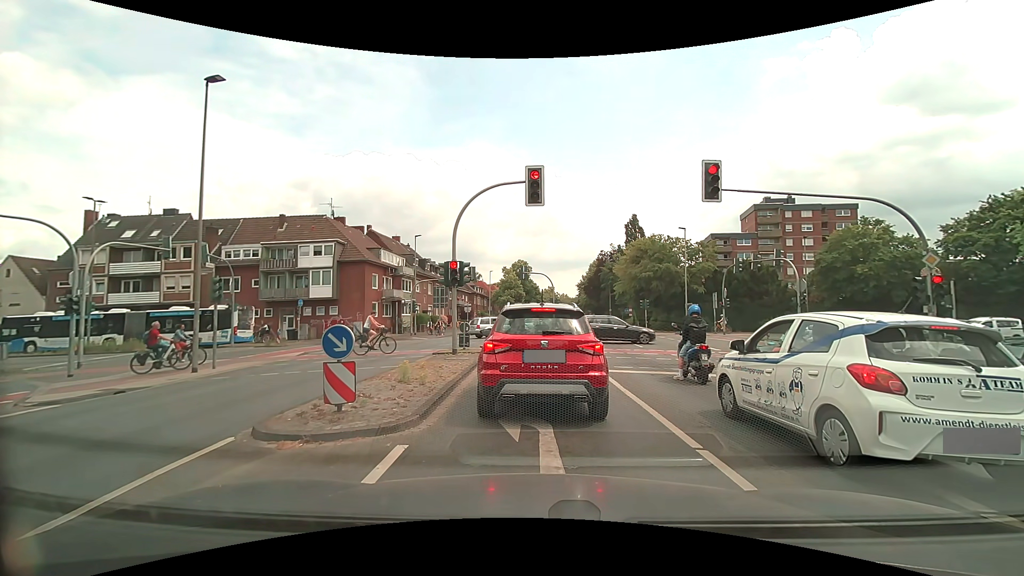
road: secondary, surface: asphalt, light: Day
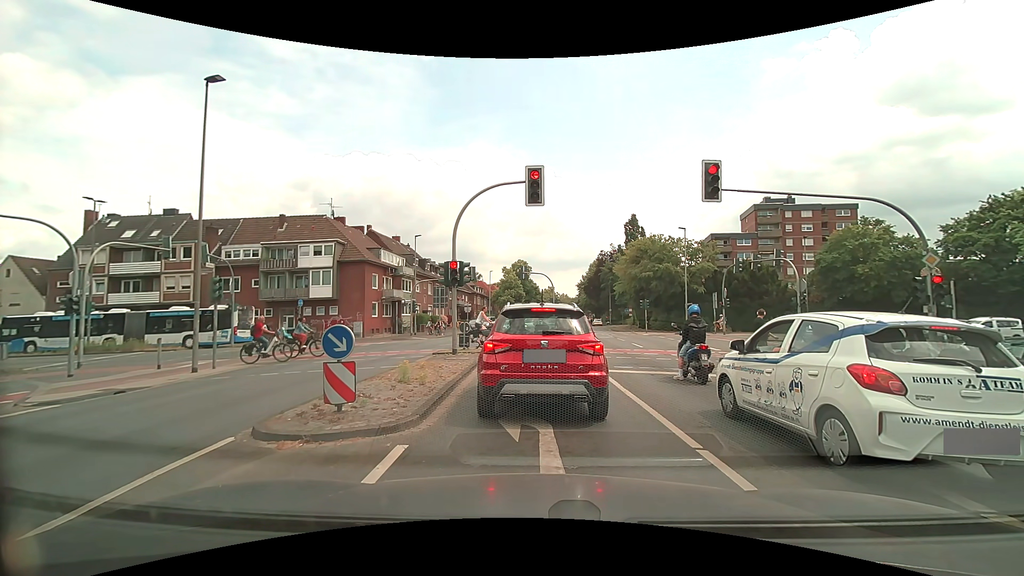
(0.0, 0.0) m; 0°
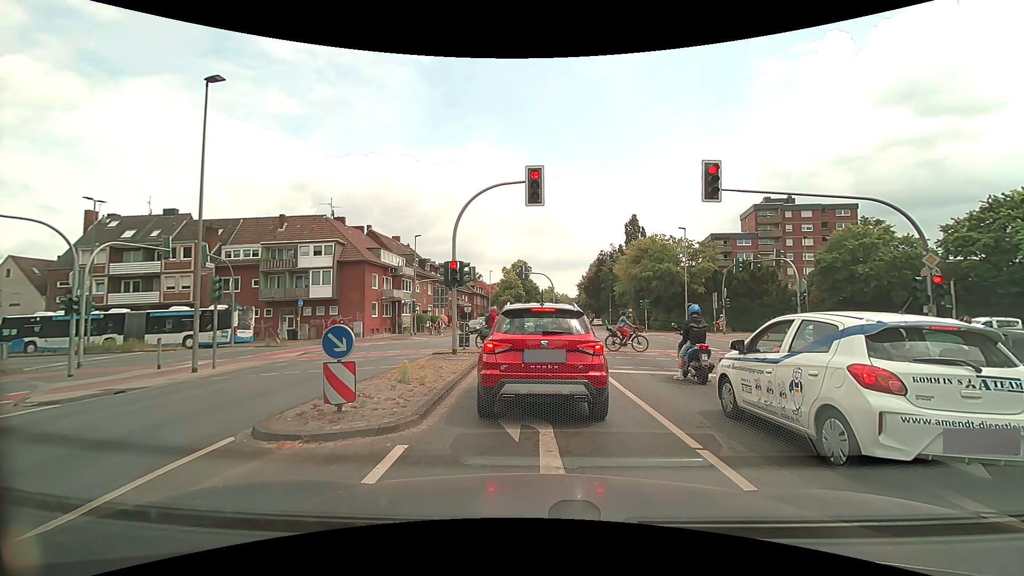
(0.0, 0.0) m; 0°
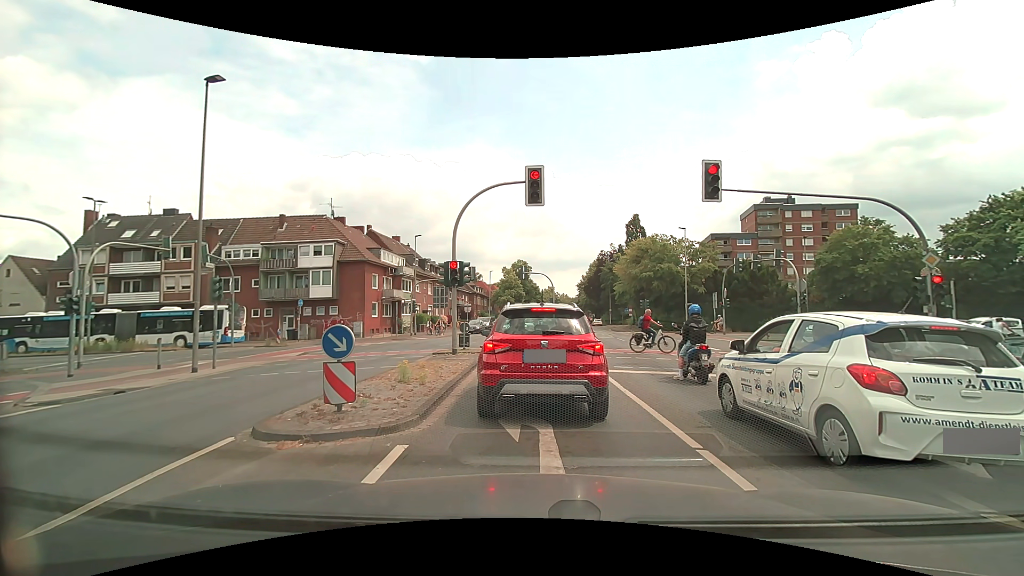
(0.0, 0.0) m; 0°
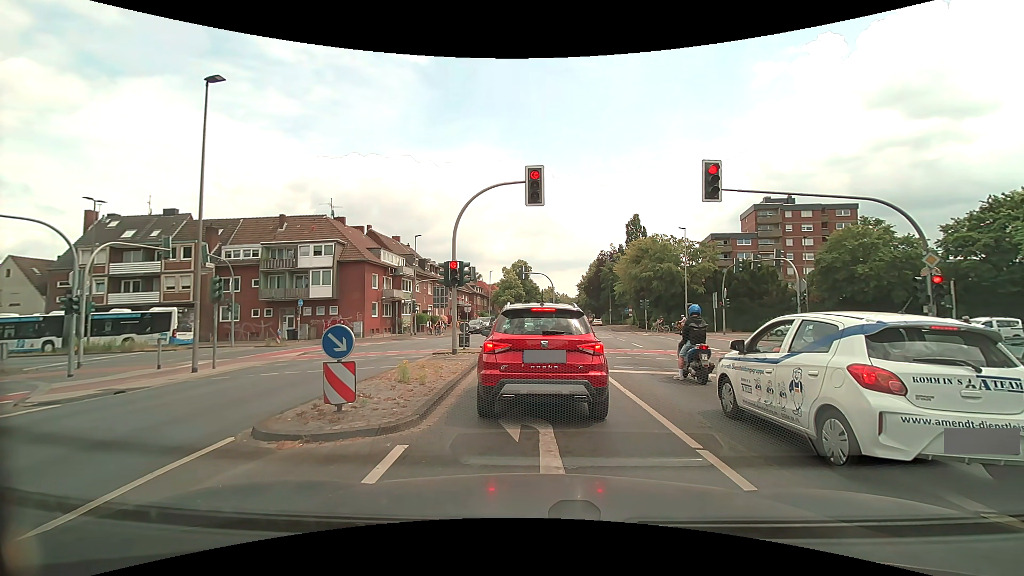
(0.0, 0.0) m; 0°
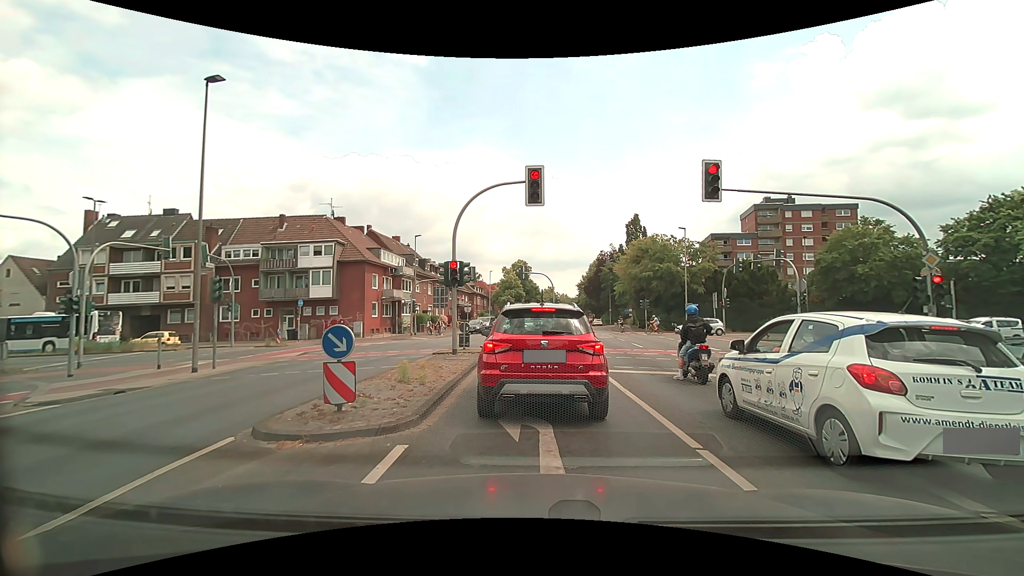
(0.0, 0.0) m; 0°
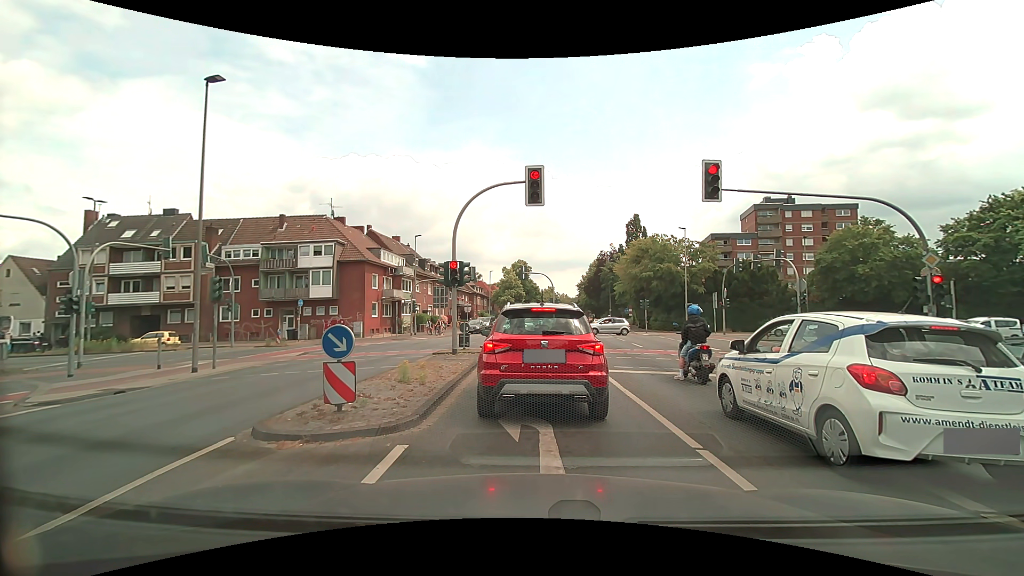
(0.0, 0.0) m; 0°
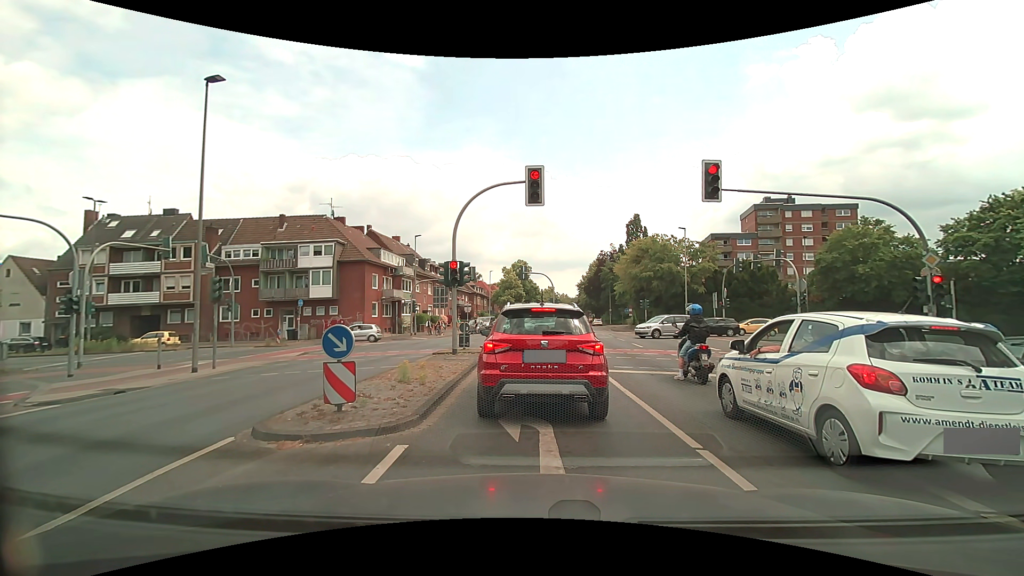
(0.0, 0.0) m; 0°
(0, +10) (0, +20) (-2, +30) (-9, +37) (-18, +40) (-28, +39) (-38, +39) (-48, +38) (-58, +37) (-68, +37) m
